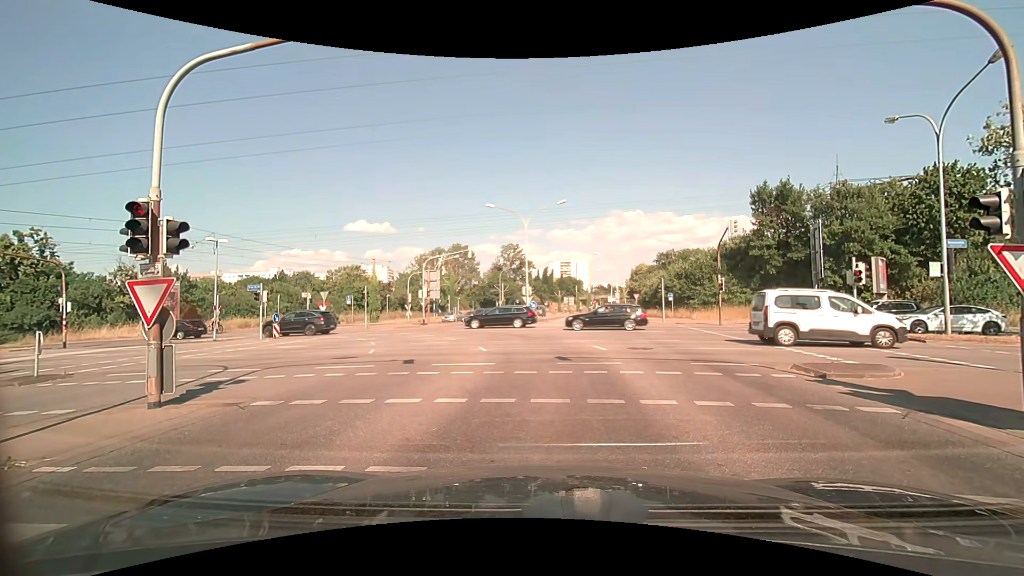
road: secondary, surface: asphalt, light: Day
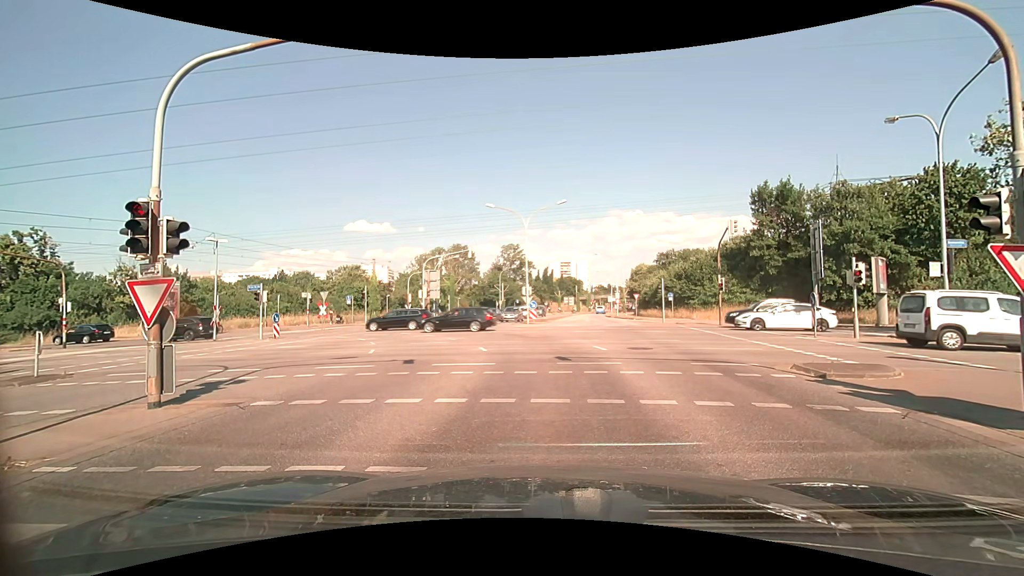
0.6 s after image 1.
(0.0, 0.0) m; 0°
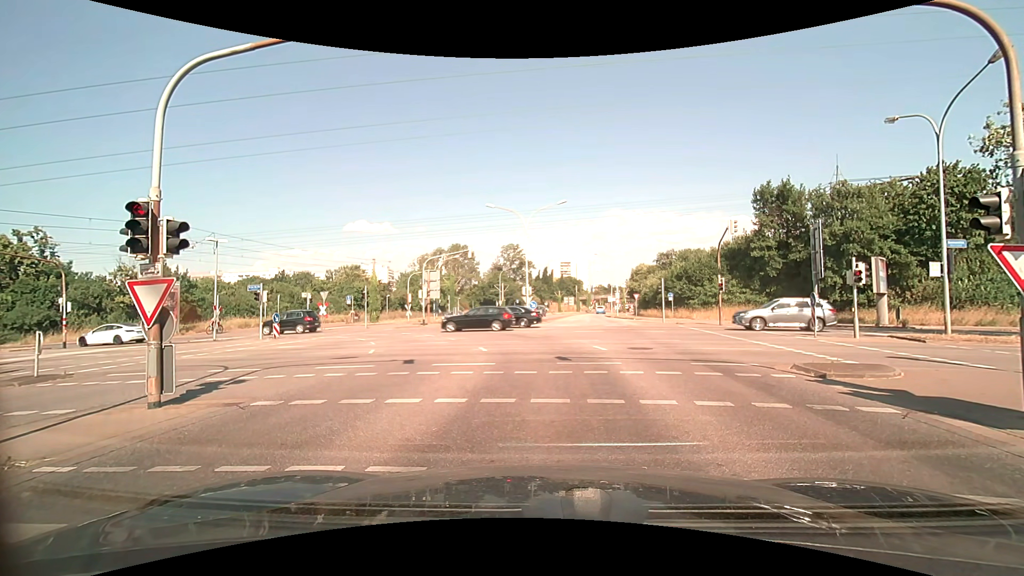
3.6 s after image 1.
(0.0, 0.0) m; 0°
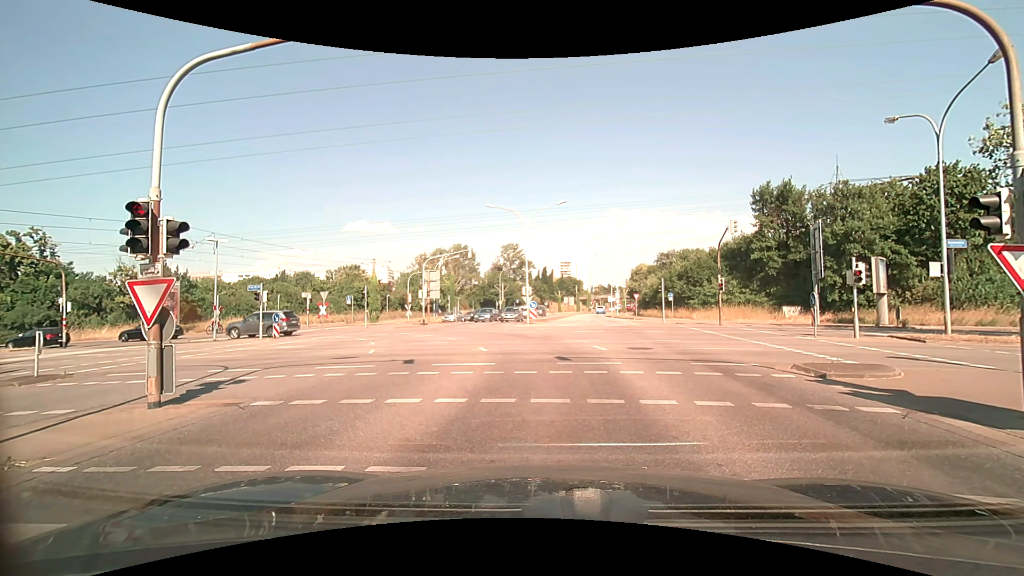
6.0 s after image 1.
(0.0, 0.0) m; 0°
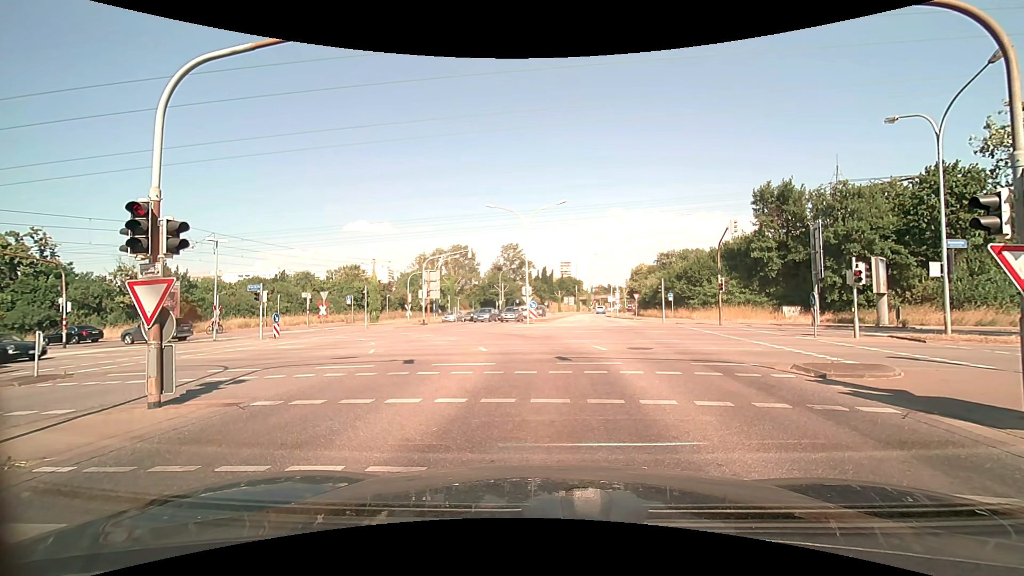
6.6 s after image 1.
(0.0, 0.0) m; 0°
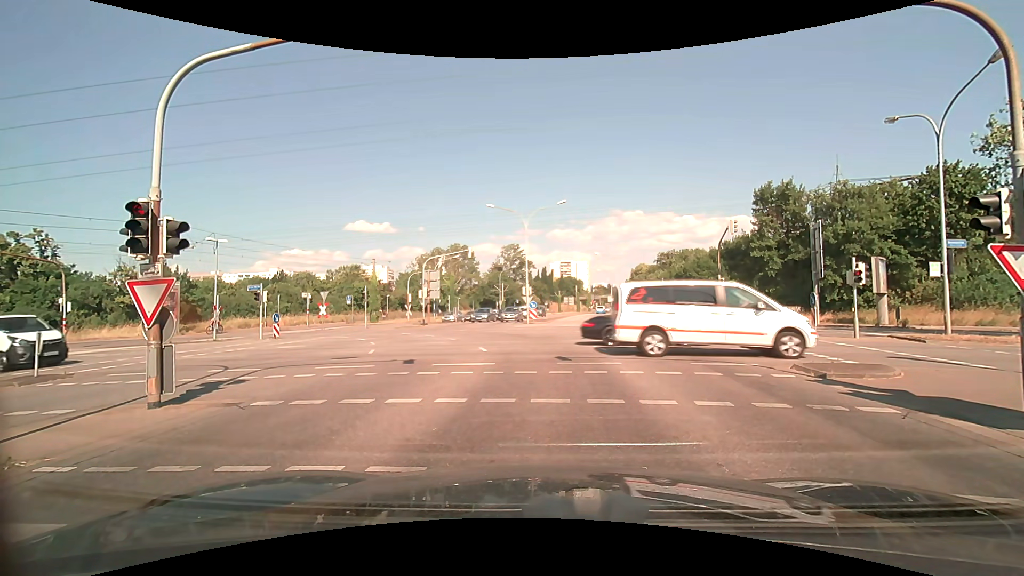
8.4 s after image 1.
(0.0, 0.0) m; 0°
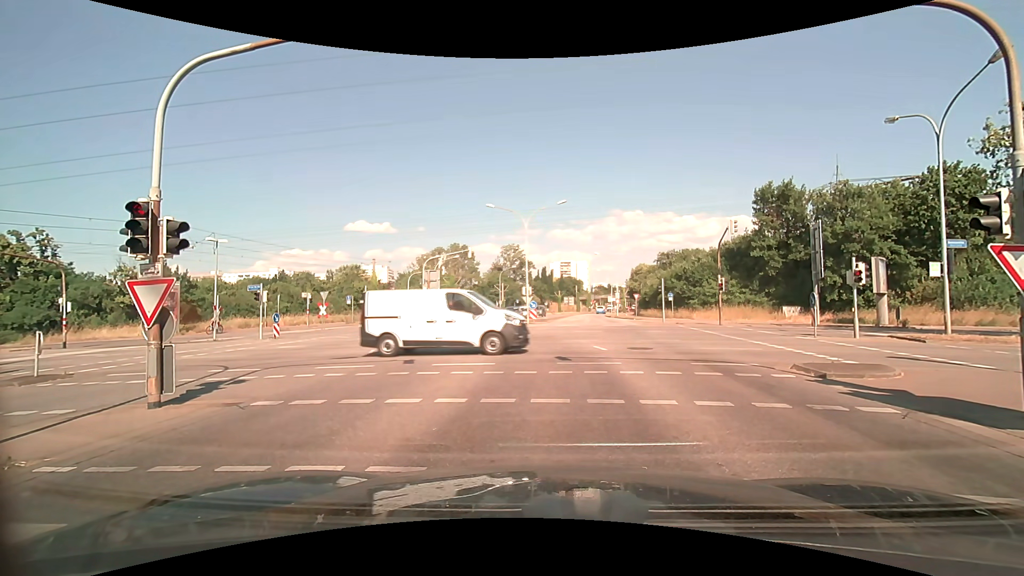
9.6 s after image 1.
(0.0, 0.0) m; 0°
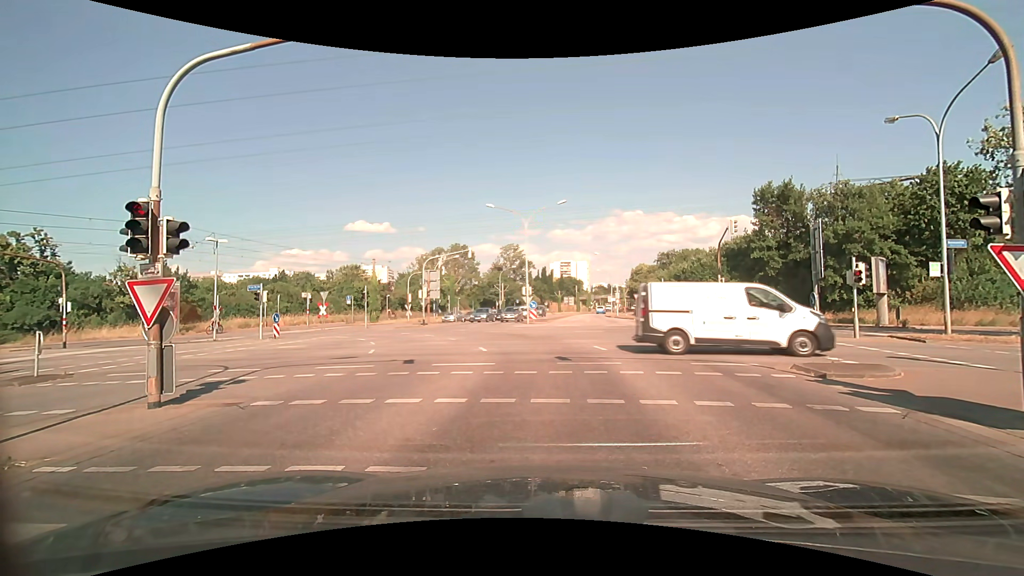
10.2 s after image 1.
(0.0, 0.0) m; 0°
(0, +10) (0, +20) (-3, +29) (-10, +36) (-20, +39) (-30, +41) (-40, +42) (-50, +44) (-59, +45) (-69, +47) m
